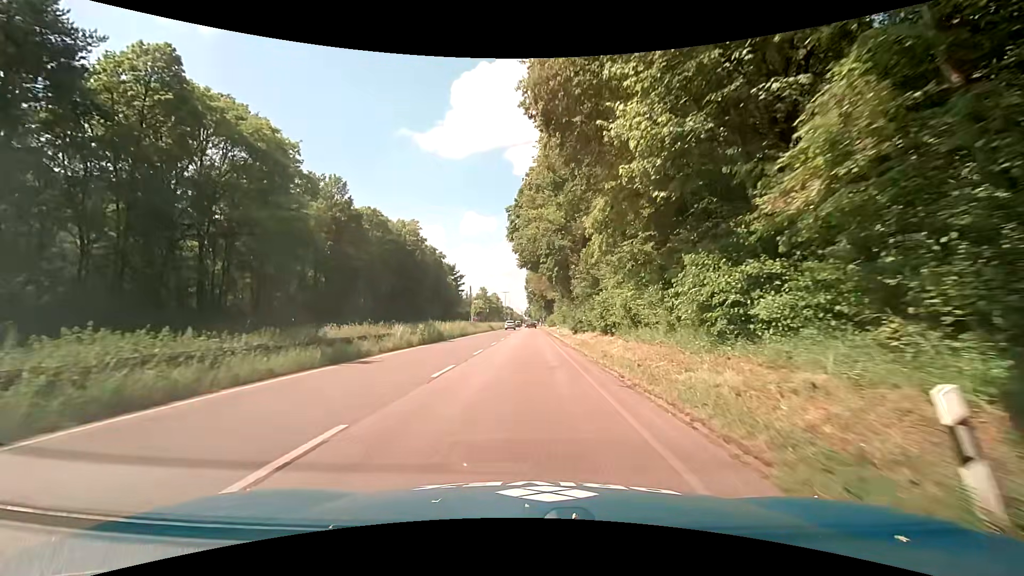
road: trunk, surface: asphalt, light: Day
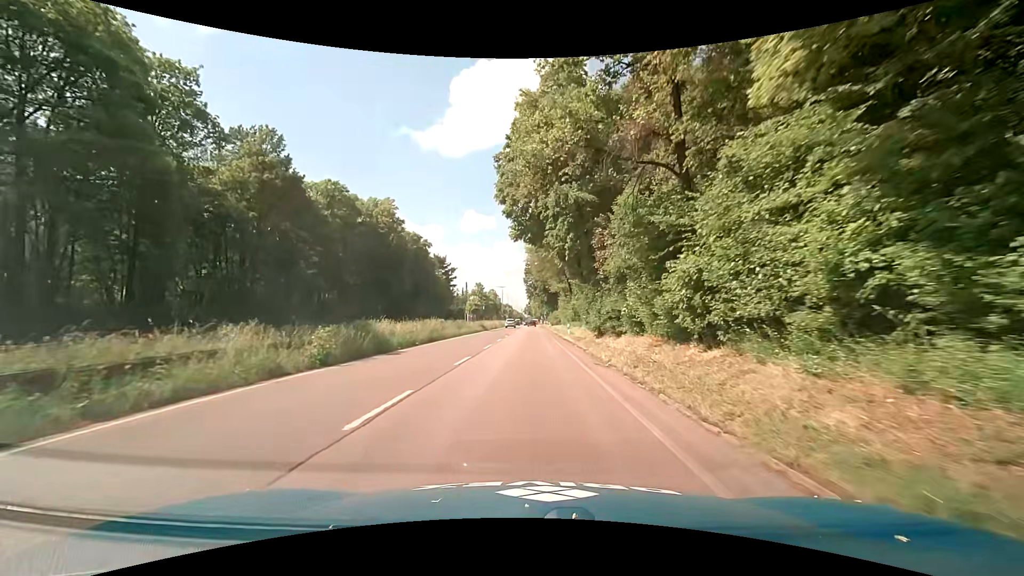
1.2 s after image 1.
(+0.2, +14.9) m; +1°
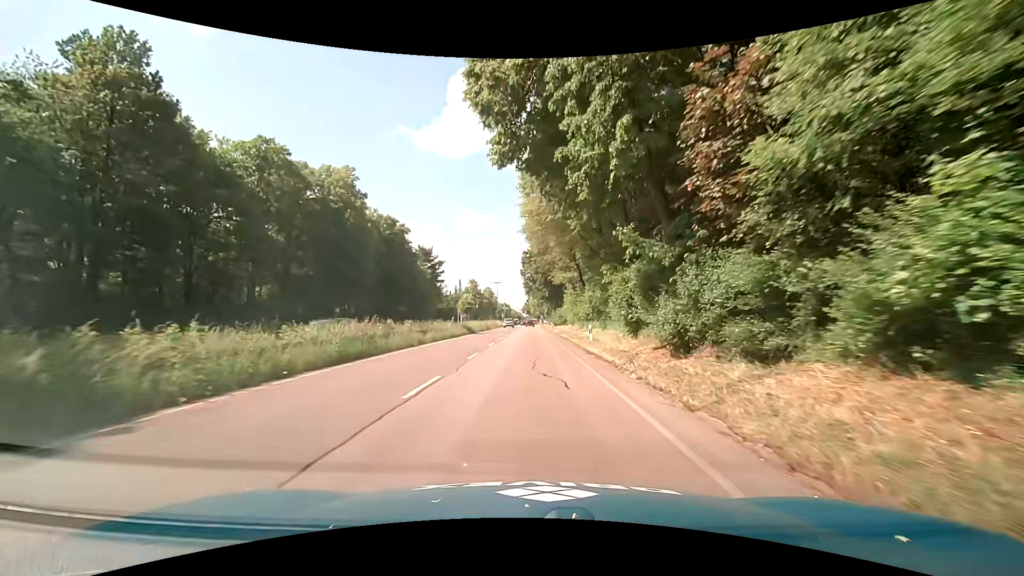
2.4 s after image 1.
(-0.2, +15.3) m; -3°
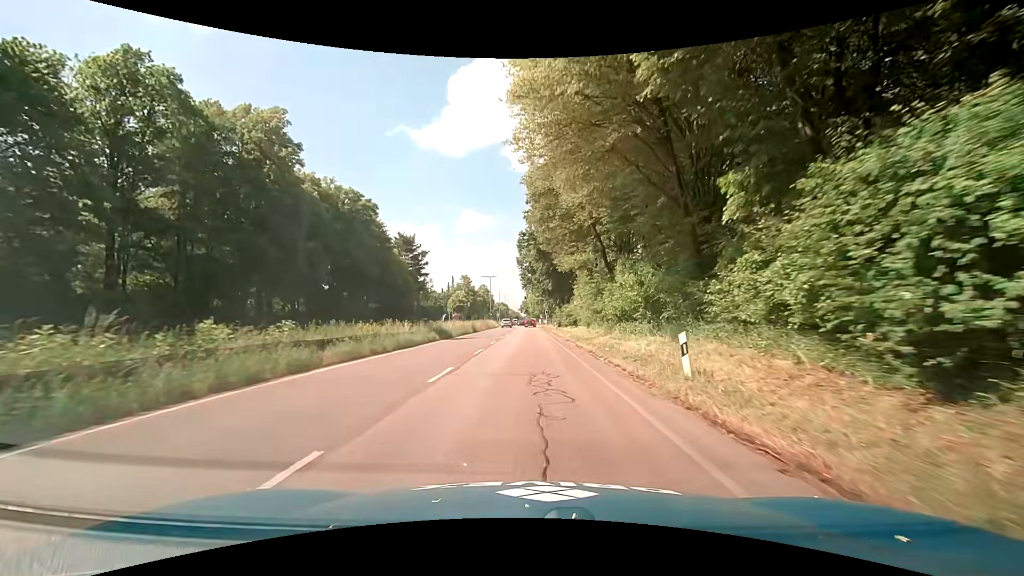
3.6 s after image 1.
(+0.5, +15.6) m; +3°
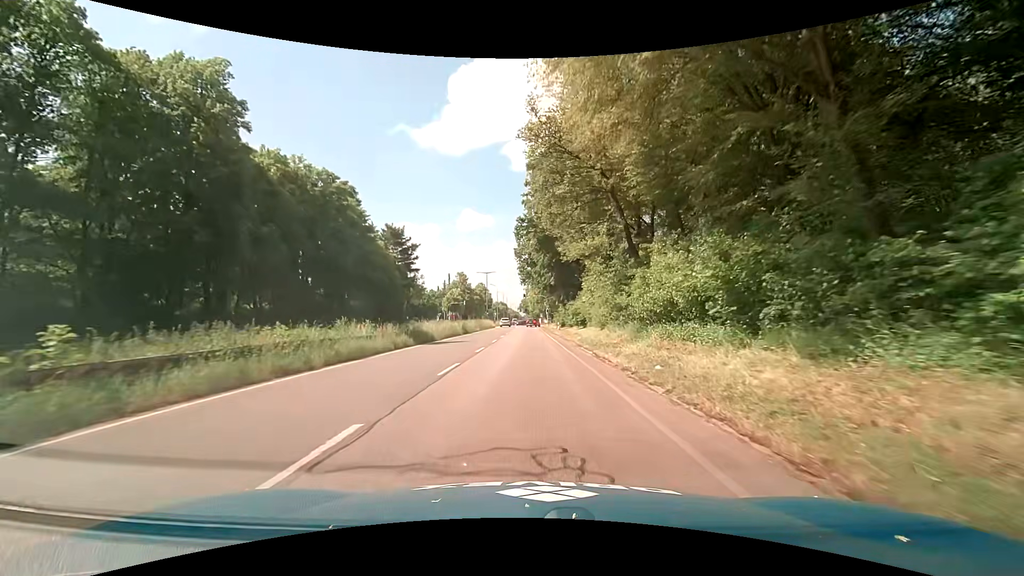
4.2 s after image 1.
(0.0, +7.7) m; 0°
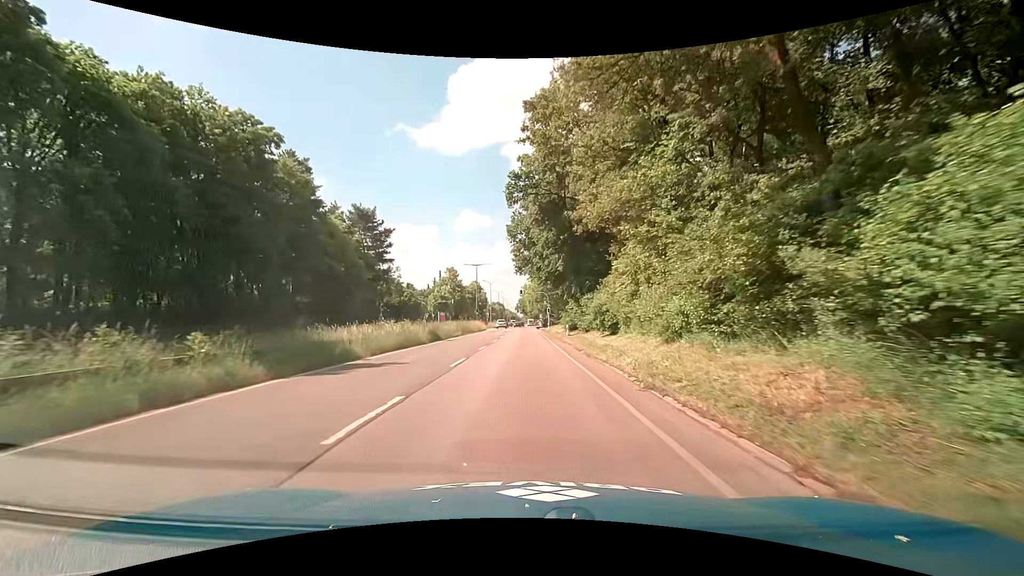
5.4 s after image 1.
(0.0, +15.3) m; 0°
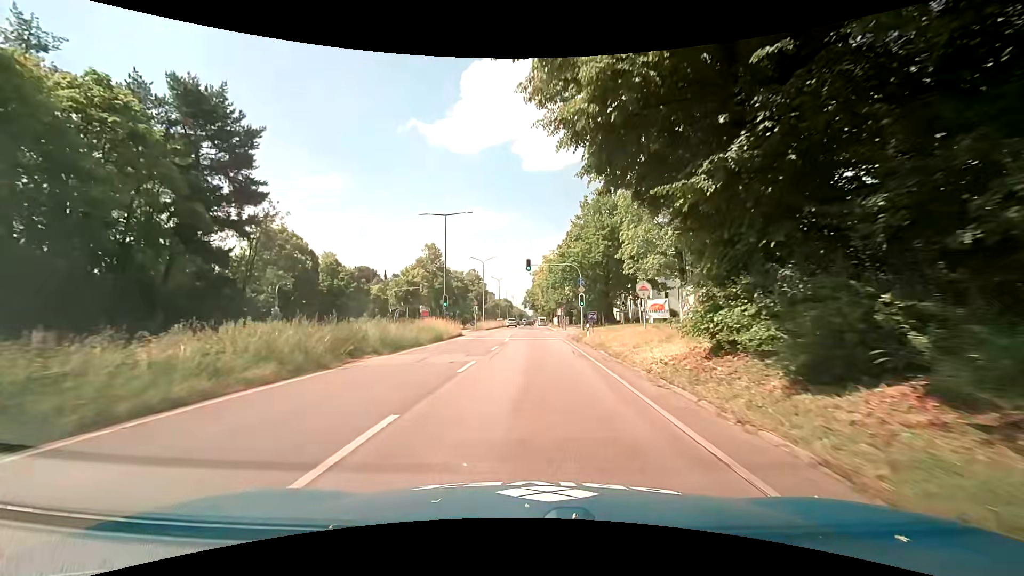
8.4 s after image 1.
(-0.3, +37.6) m; -2°
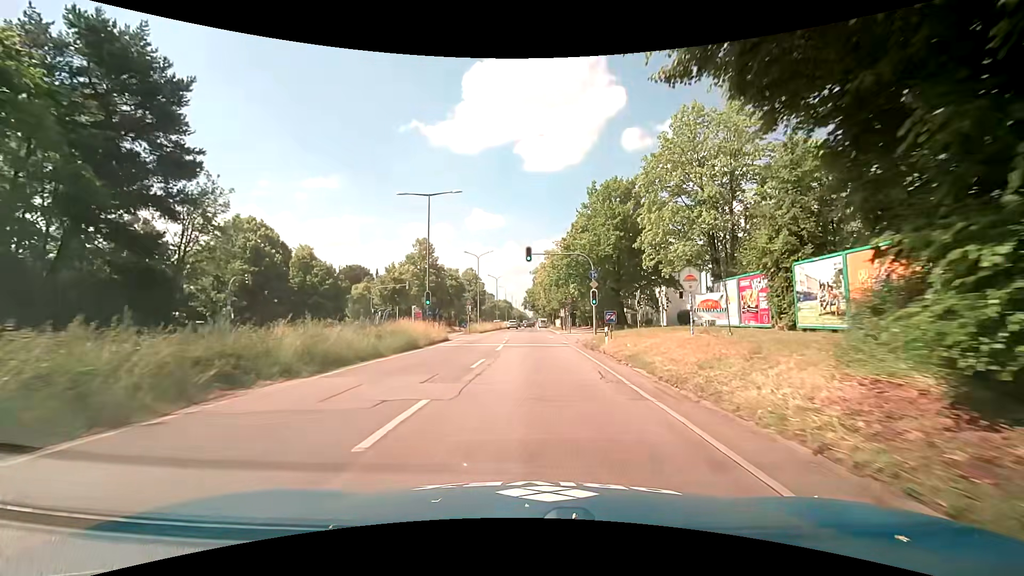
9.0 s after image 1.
(+0.1, +7.4) m; +1°
(0, +10) (0, +20) (0, +30) (0, +40) (0, +50) (0, +60) (0, +70) (0, +80) (0, +90) (0, +100) m
